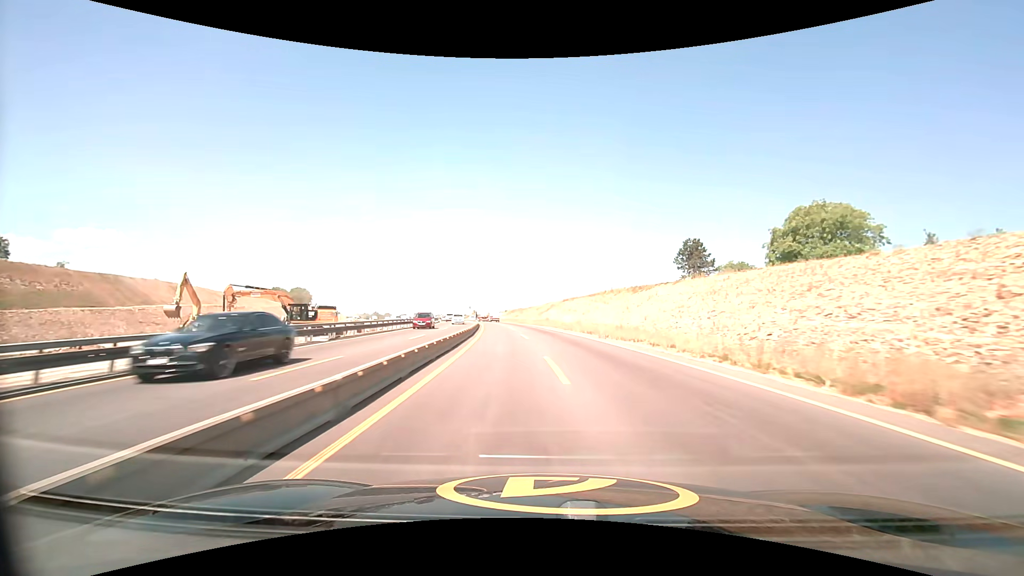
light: Day
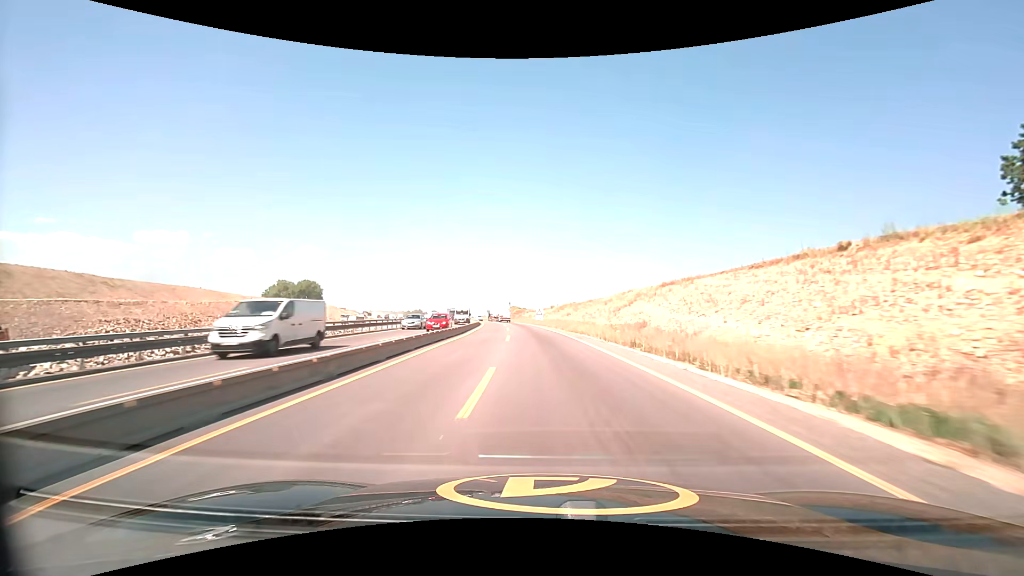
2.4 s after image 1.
(-2.5, +56.7) m; -6°
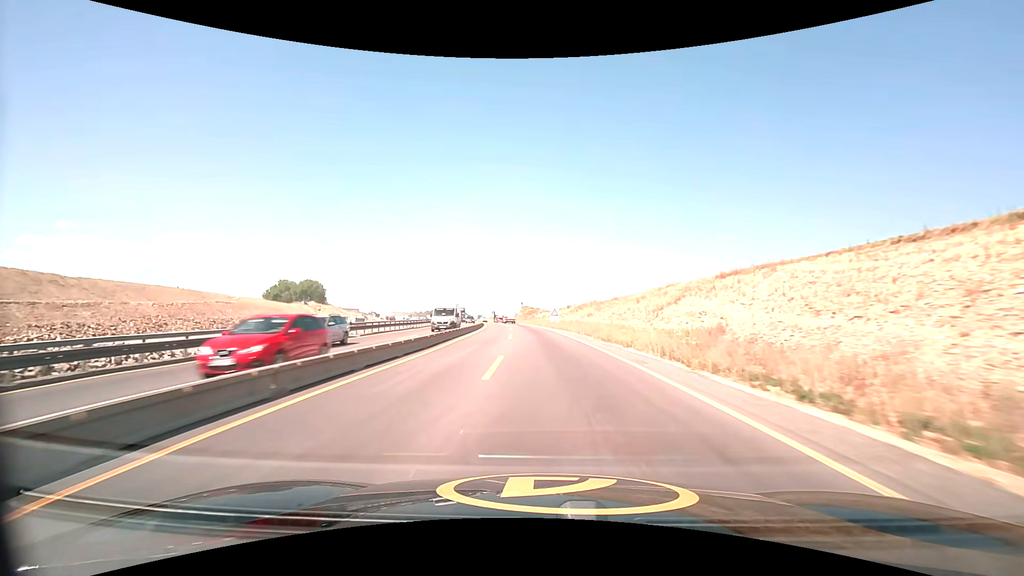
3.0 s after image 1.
(-0.2, +14.2) m; -1°
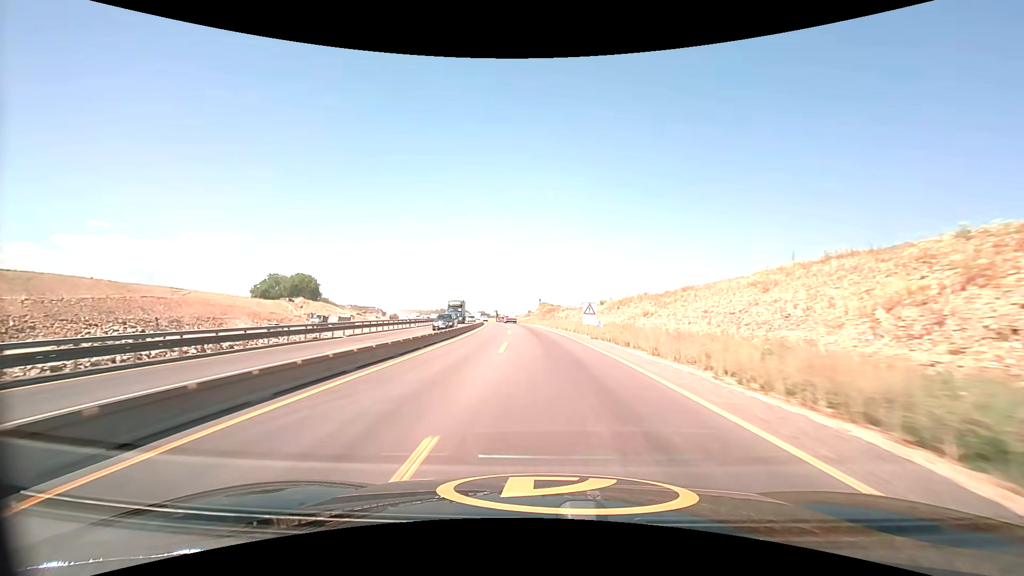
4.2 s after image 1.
(-0.7, +28.5) m; -2°
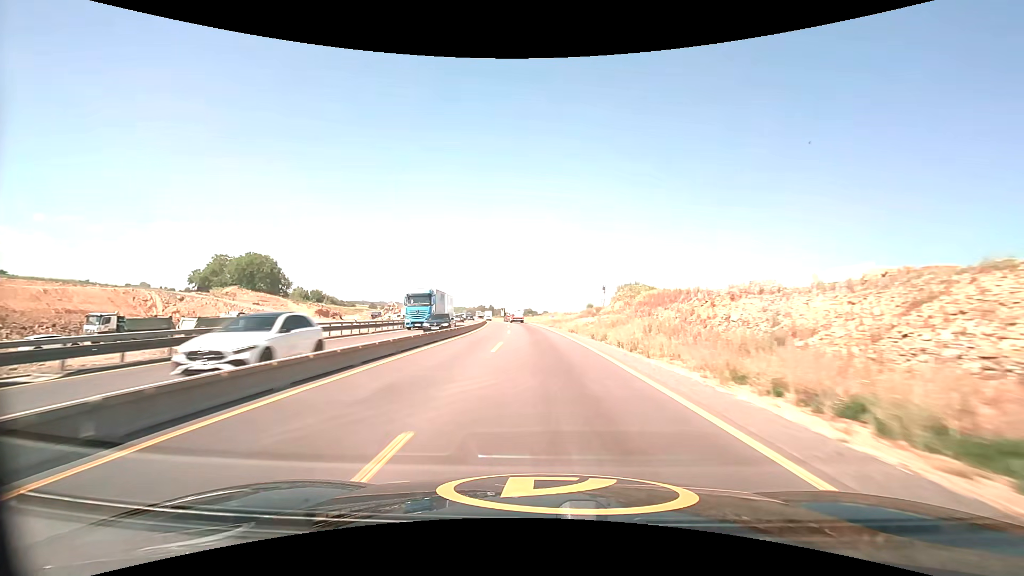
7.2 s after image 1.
(-3.5, +71.3) m; -6°
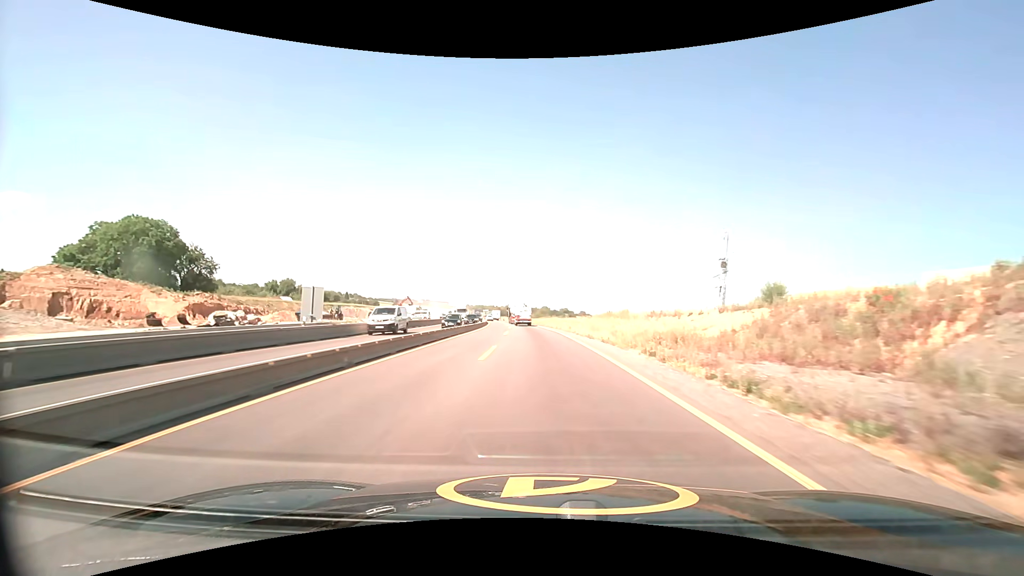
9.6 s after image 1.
(-2.0, +57.2) m; -4°
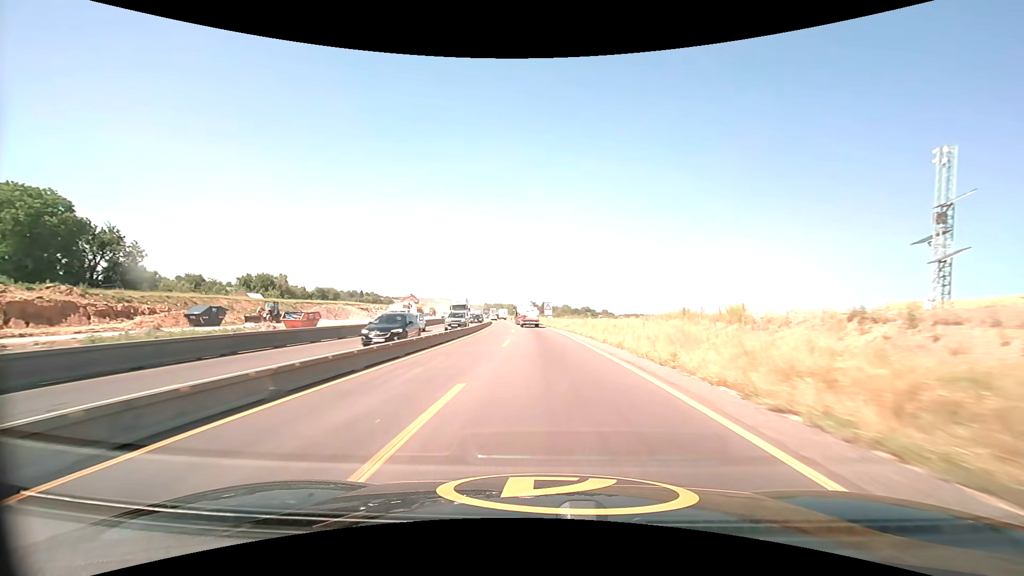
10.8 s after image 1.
(-0.6, +28.1) m; -2°
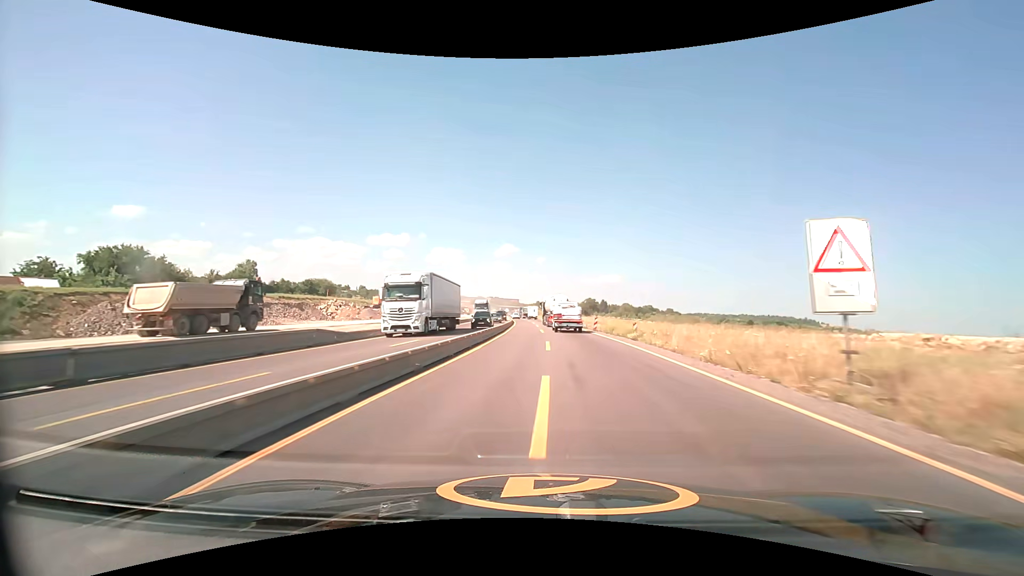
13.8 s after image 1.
(-3.6, +68.9) m; -6°
(0, +10) (0, +20) (0, +30) (-1, +40) (-1, +50) (-2, +60) (-2, +70) (-3, +80) (-3, +90) (-4, +100) m
